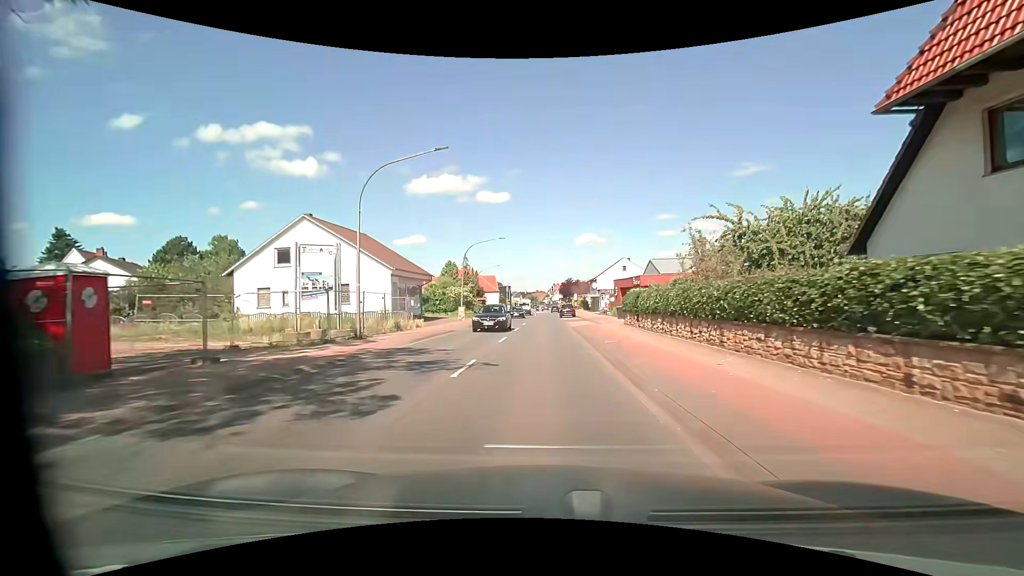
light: Day
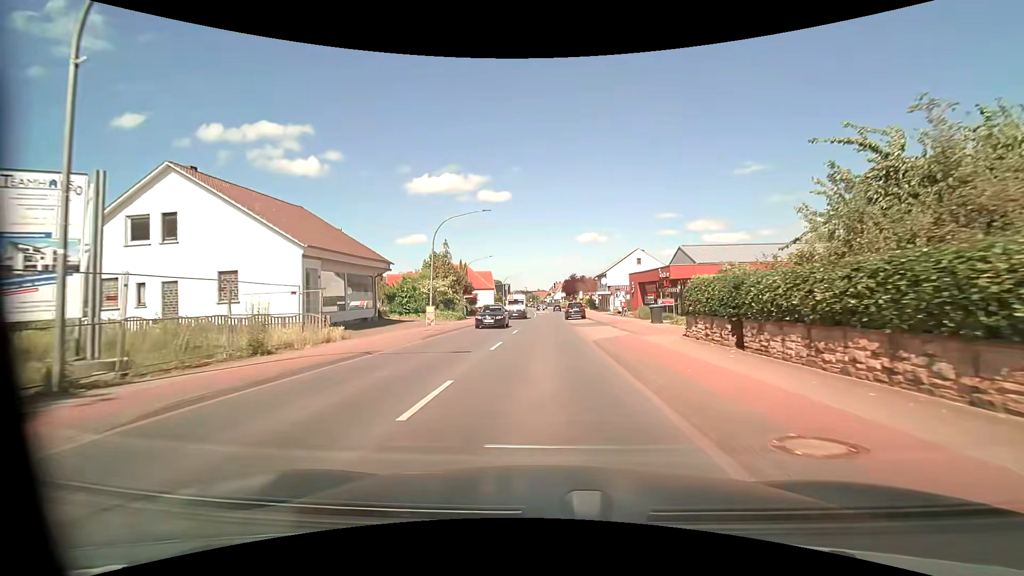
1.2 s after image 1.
(-0.1, +12.9) m; -1°
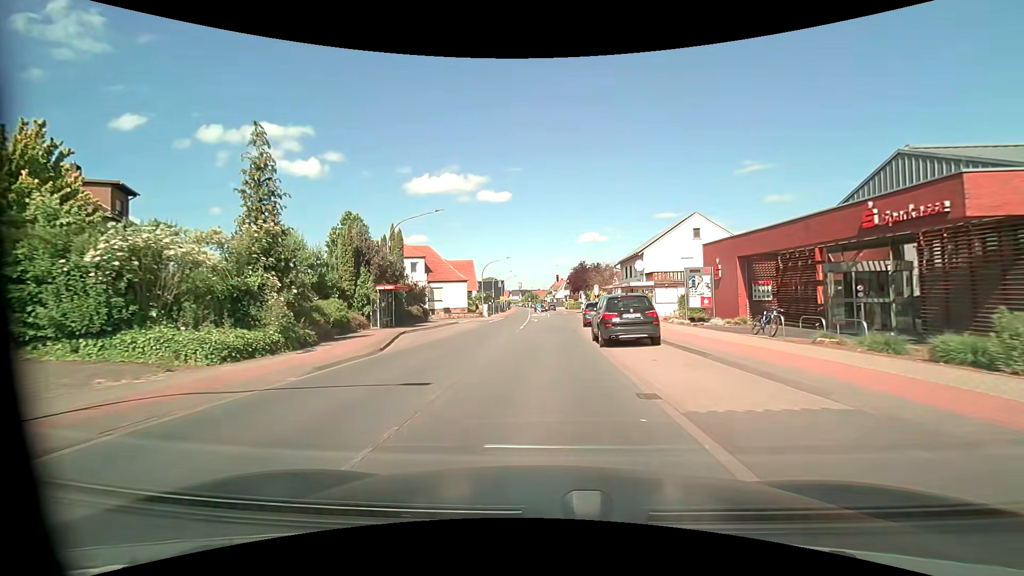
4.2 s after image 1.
(+0.3, +30.7) m; 0°
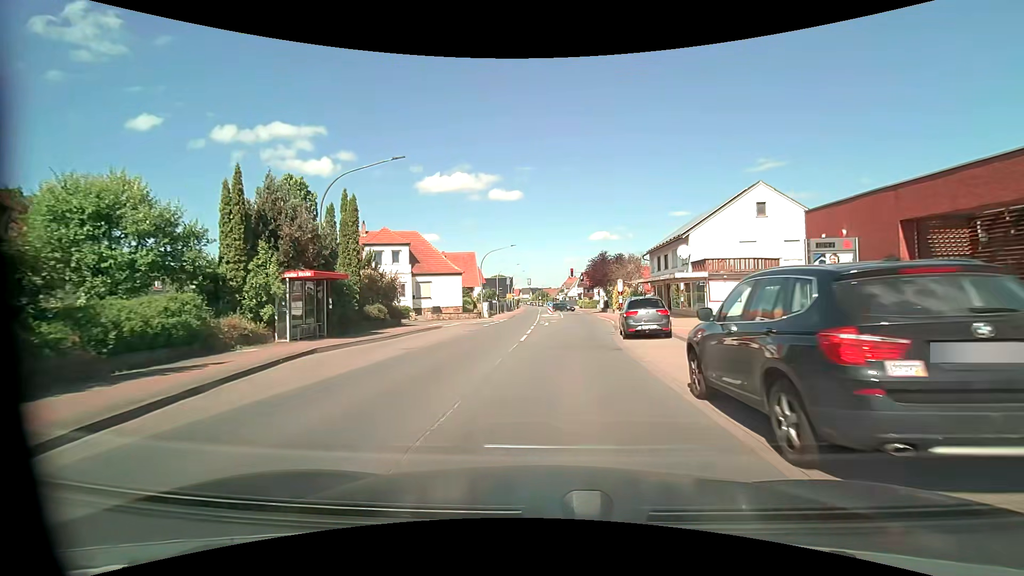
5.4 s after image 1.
(-0.2, +11.6) m; -1°
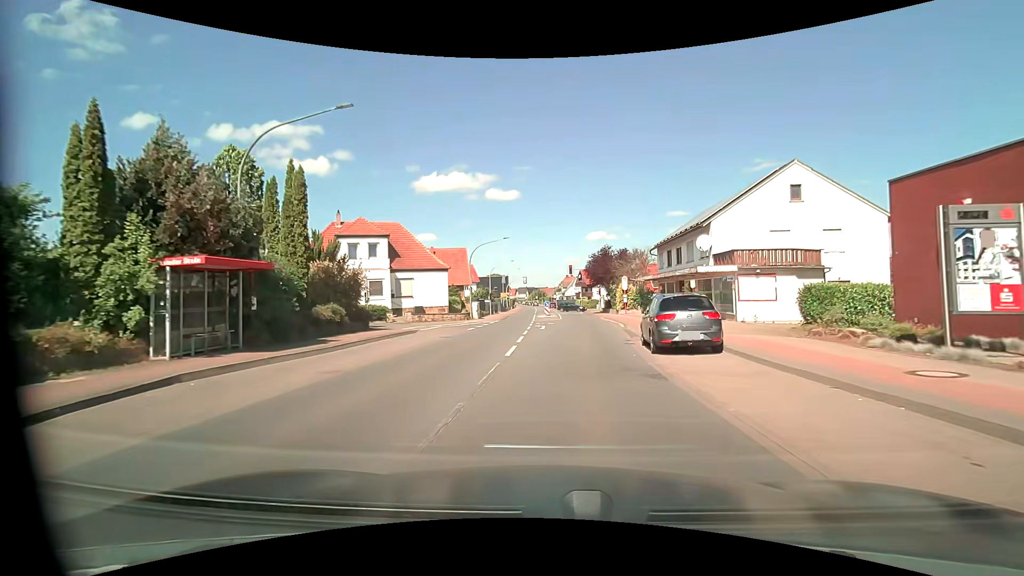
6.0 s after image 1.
(0.0, +5.6) m; 0°
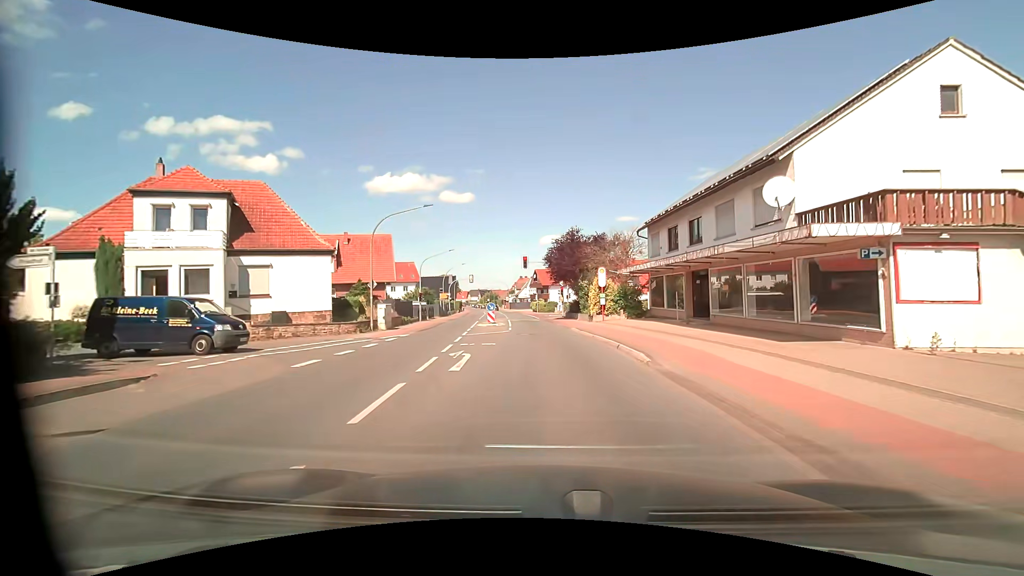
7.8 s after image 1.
(+0.6, +16.1) m; +6°
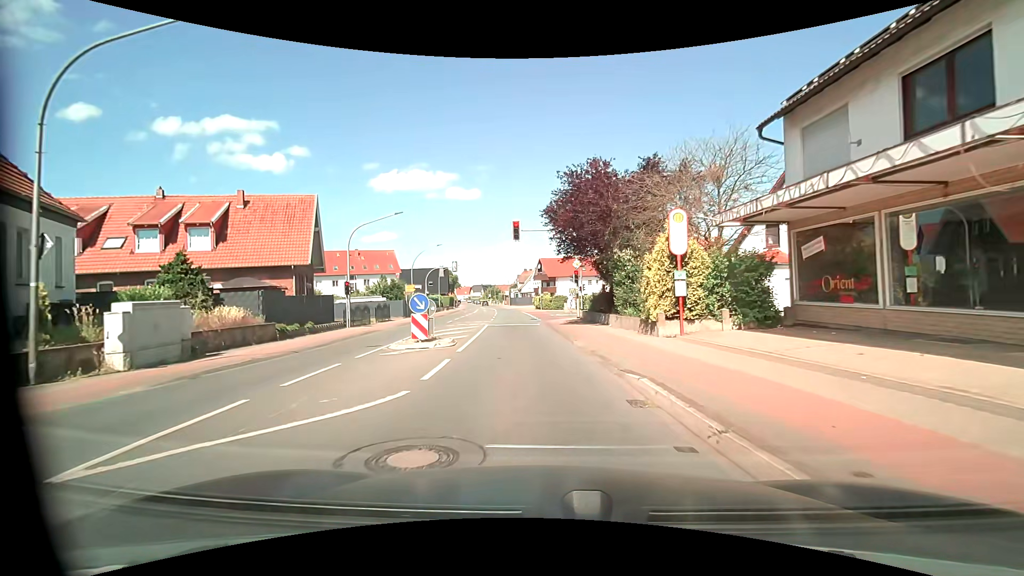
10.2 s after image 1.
(+0.2, +20.1) m; -1°
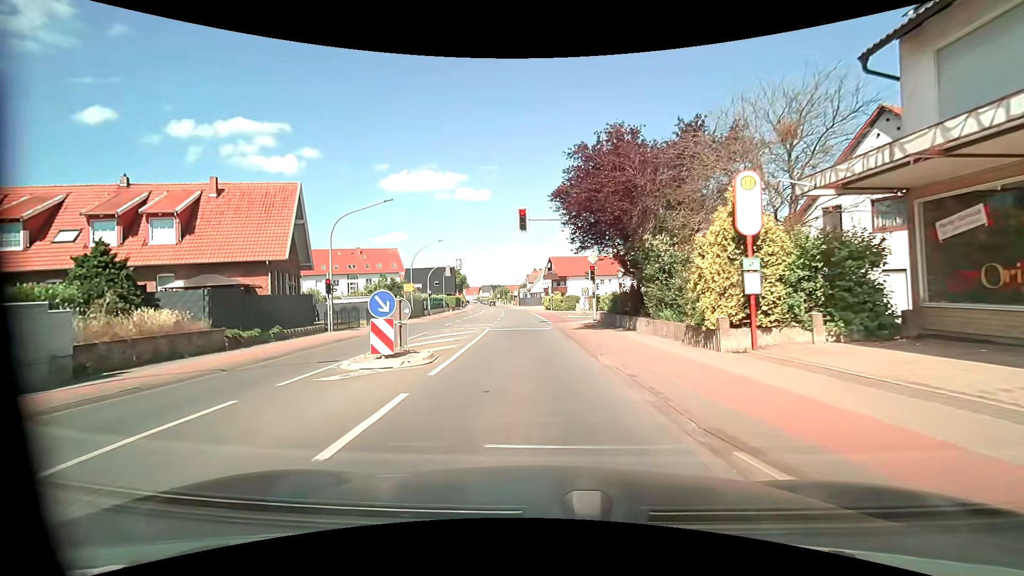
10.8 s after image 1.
(0.0, +4.4) m; 0°
(0, +10) (-1, +20) (-2, +30) (-2, +40) (-3, +50) (-3, +60) (-5, +70) (-6, +80) (-7, +90) (-9, +100) m
